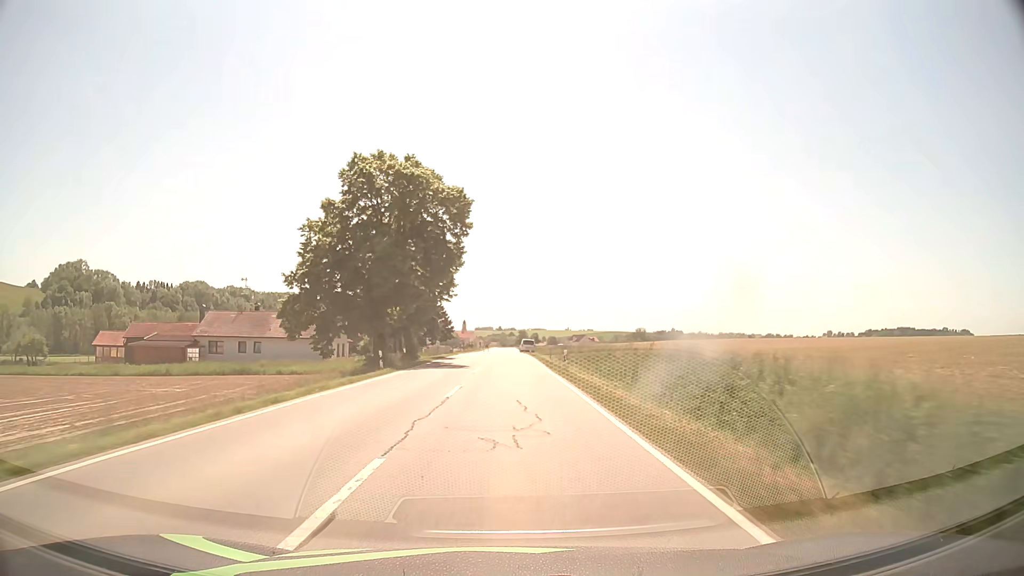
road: secondary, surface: asphalt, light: Day
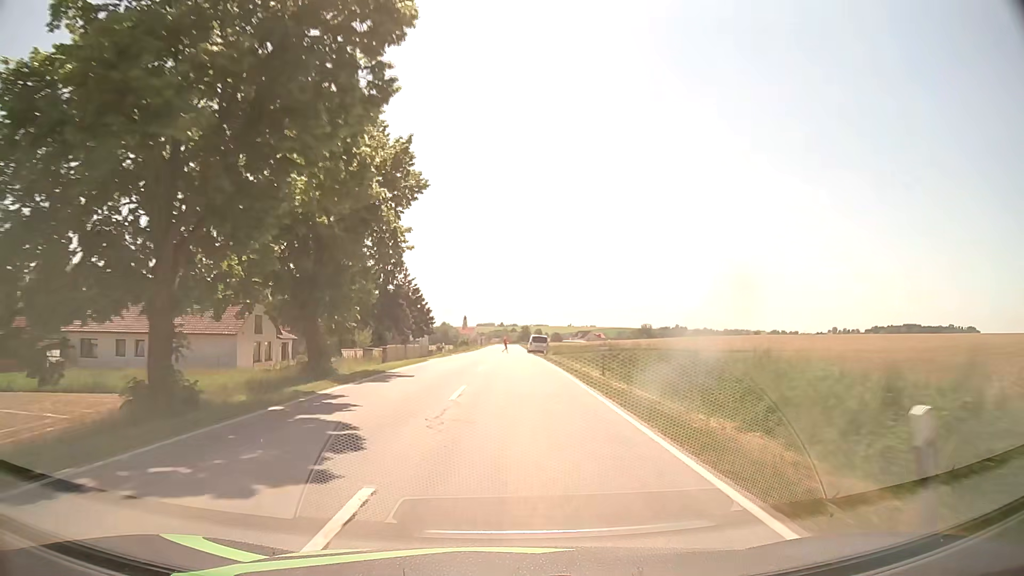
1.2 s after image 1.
(-0.1, +25.1) m; 0°
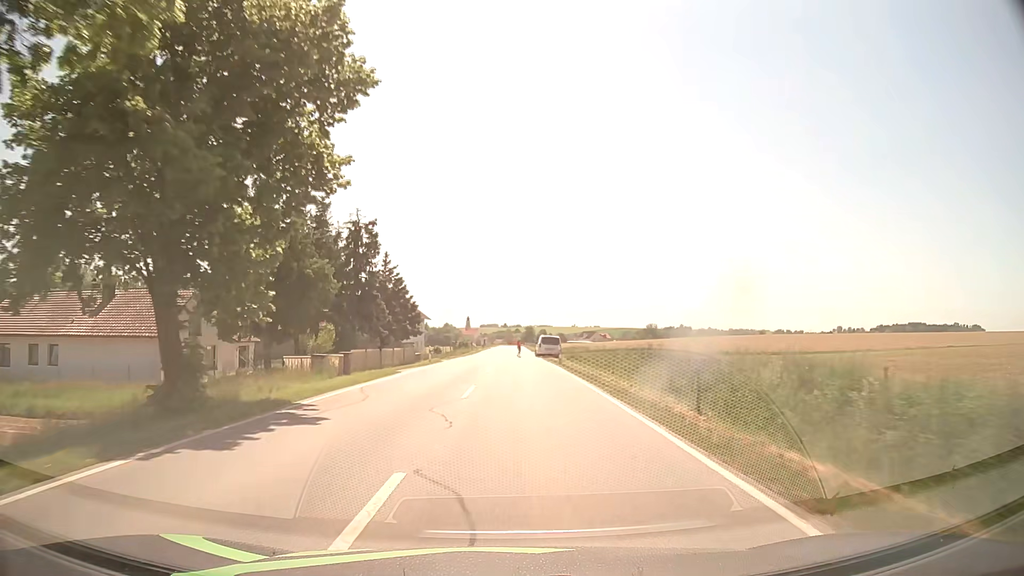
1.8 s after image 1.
(0.0, +11.1) m; 0°
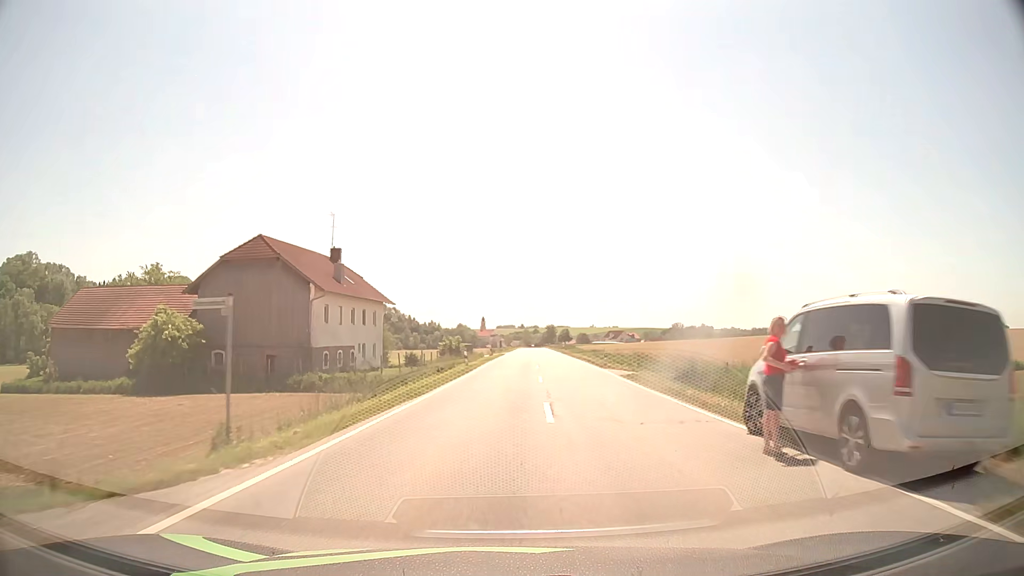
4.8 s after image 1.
(-0.7, +50.5) m; -2°
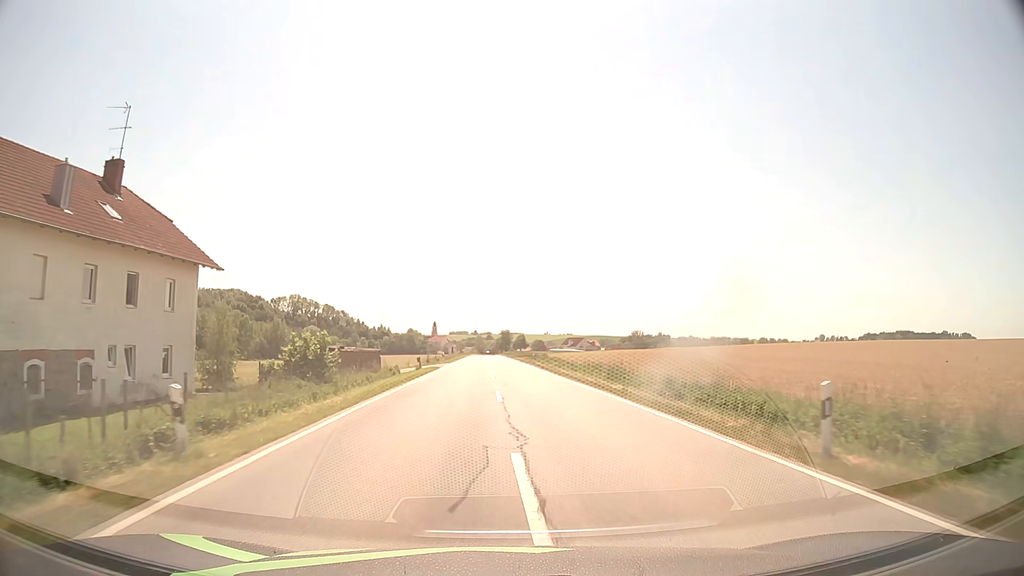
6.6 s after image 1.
(+1.1, +31.5) m; +4°
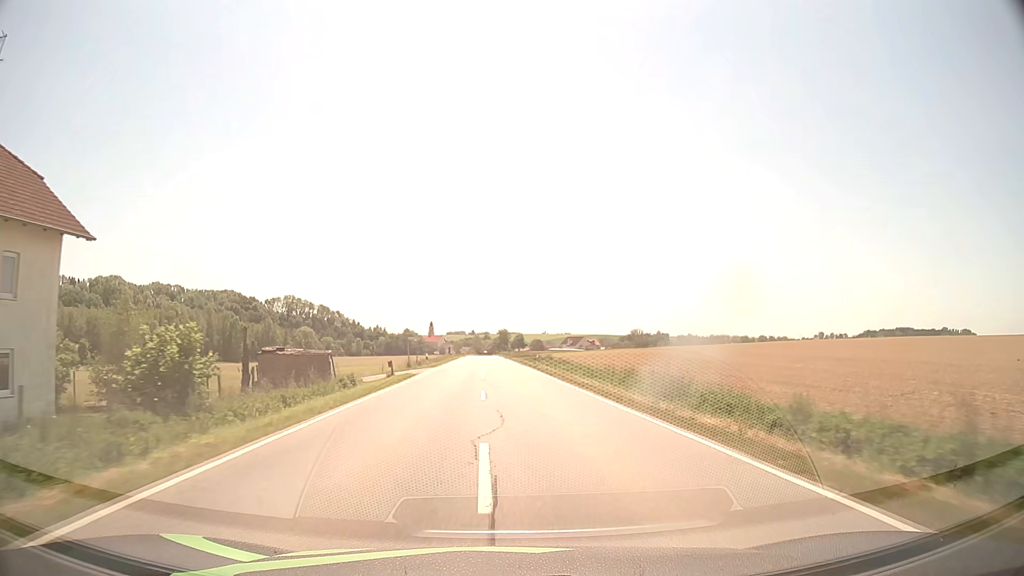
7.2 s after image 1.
(0.0, +11.1) m; 0°
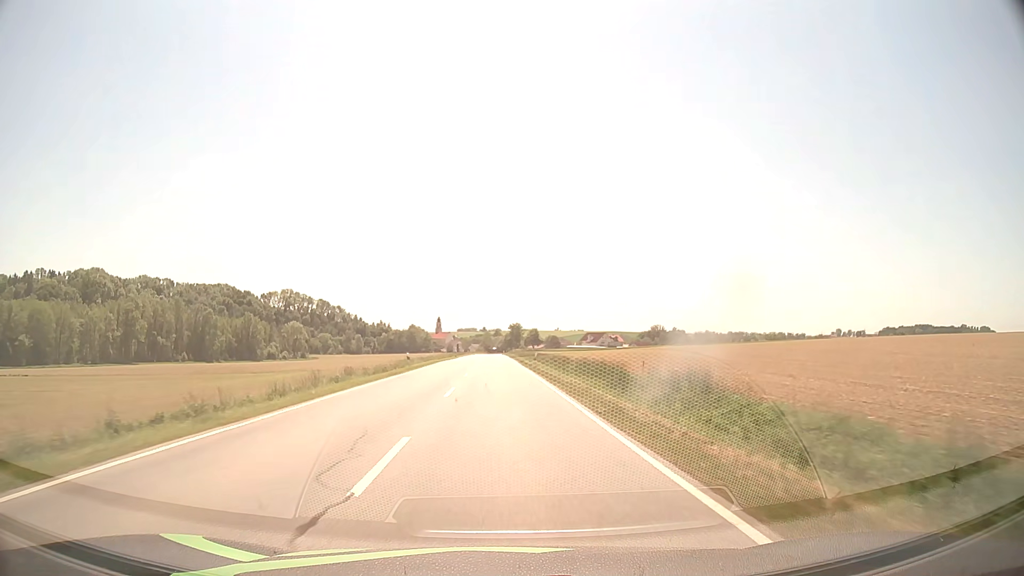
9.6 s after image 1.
(-0.3, +47.7) m; -1°
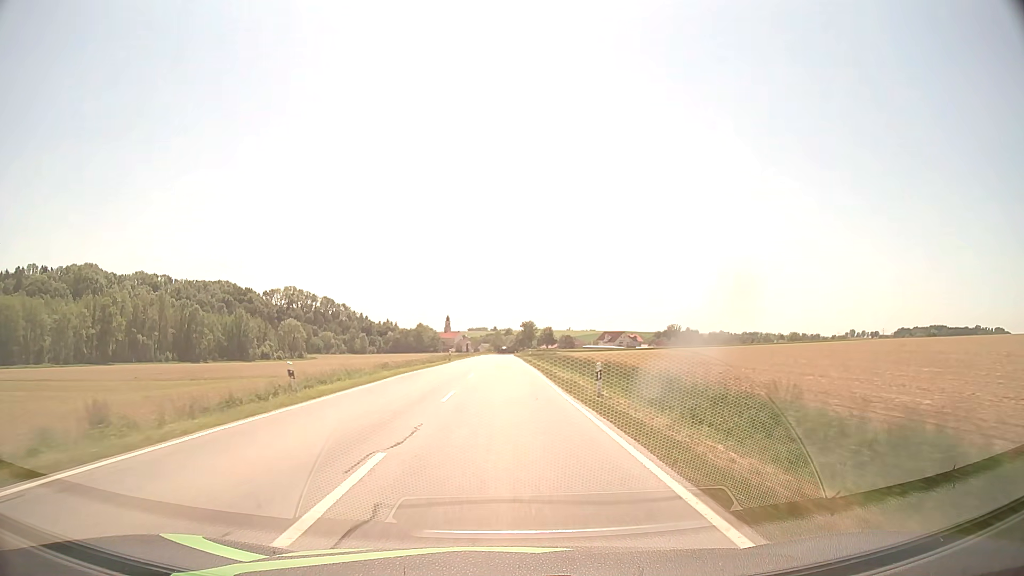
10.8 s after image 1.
(-0.2, +25.7) m; -1°
(0, +10) (0, +20) (0, +30) (0, +40) (0, +50) (0, +60) (0, +70) (0, +80) (0, +90) (0, +100) m
